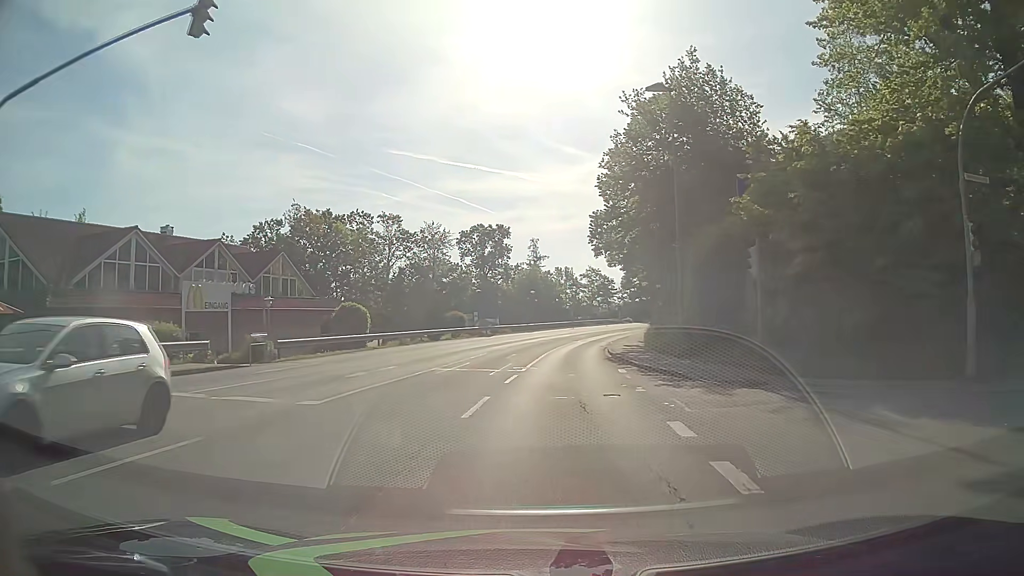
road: tertiary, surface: asphalt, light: Day
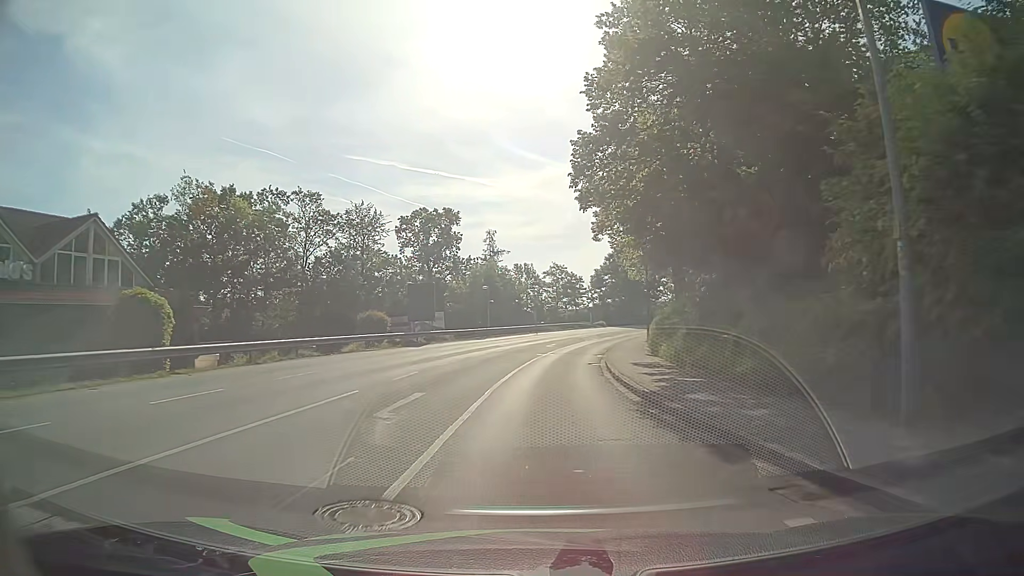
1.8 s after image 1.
(+0.5, +17.6) m; +3°
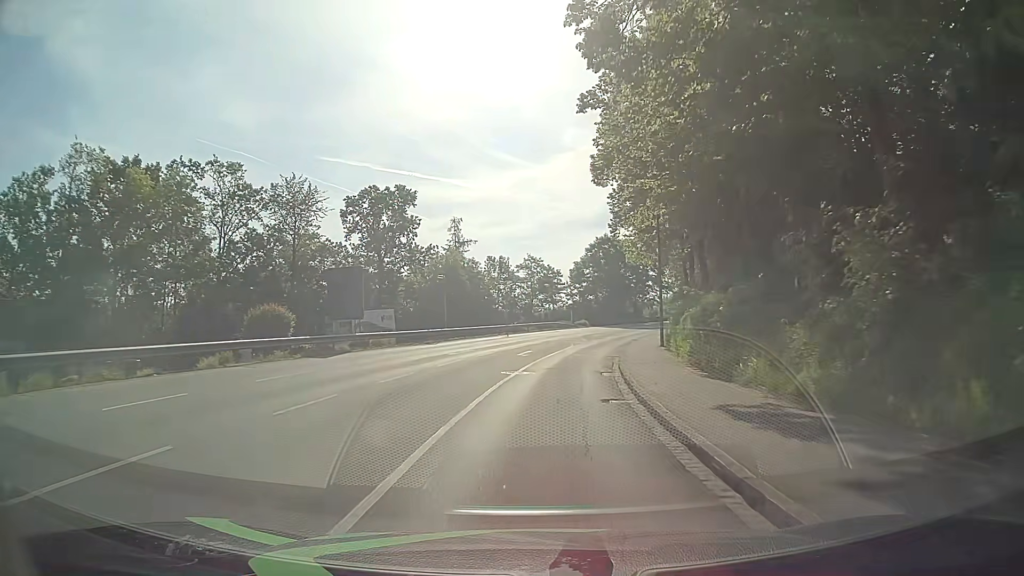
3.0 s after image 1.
(+0.2, +13.3) m; +2°
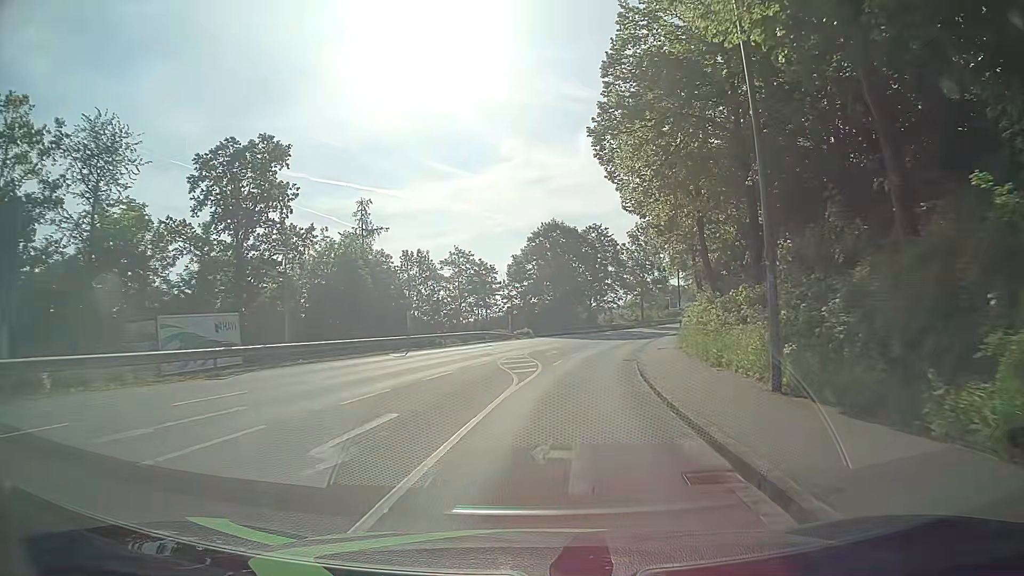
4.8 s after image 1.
(+1.0, +21.5) m; +6°
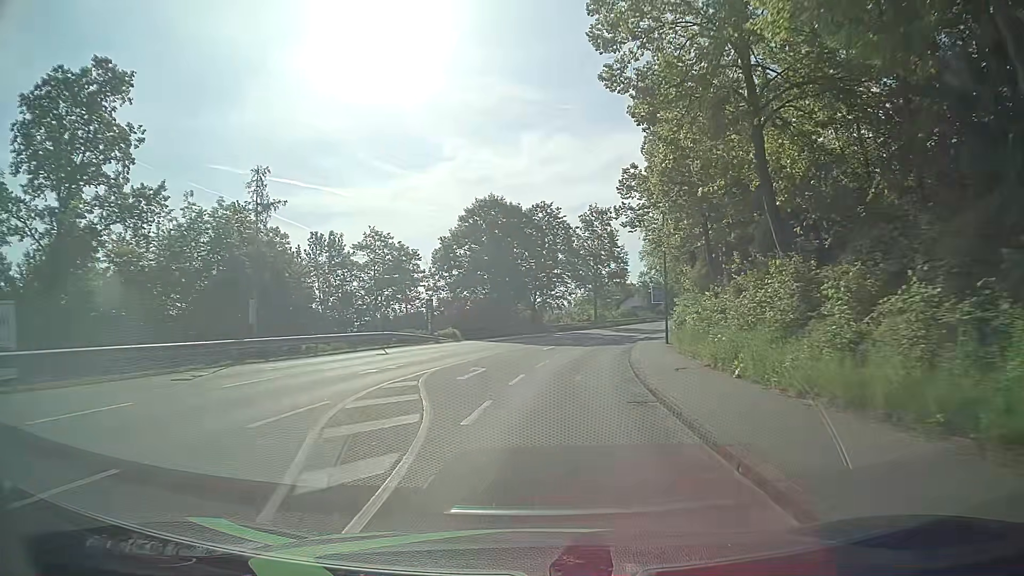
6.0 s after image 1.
(+0.6, +15.2) m; +5°
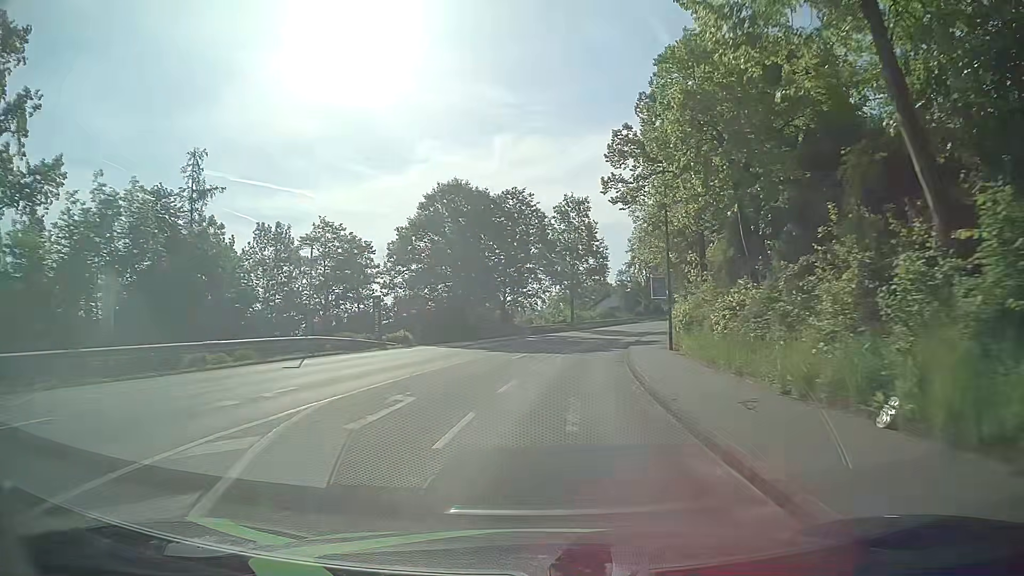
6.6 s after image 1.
(+0.2, +7.8) m; +2°
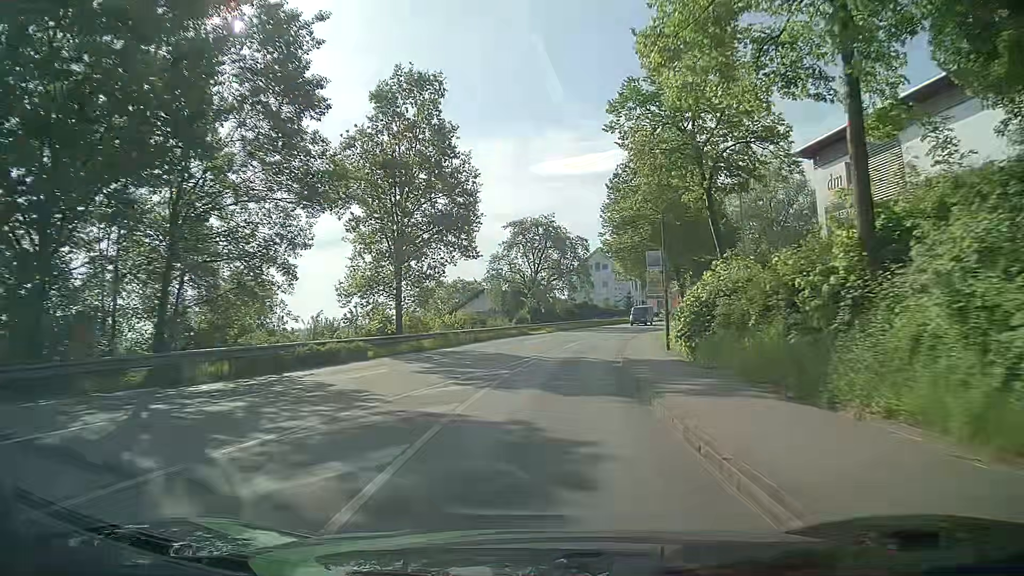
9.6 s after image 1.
(+4.2, +40.0) m; +12°
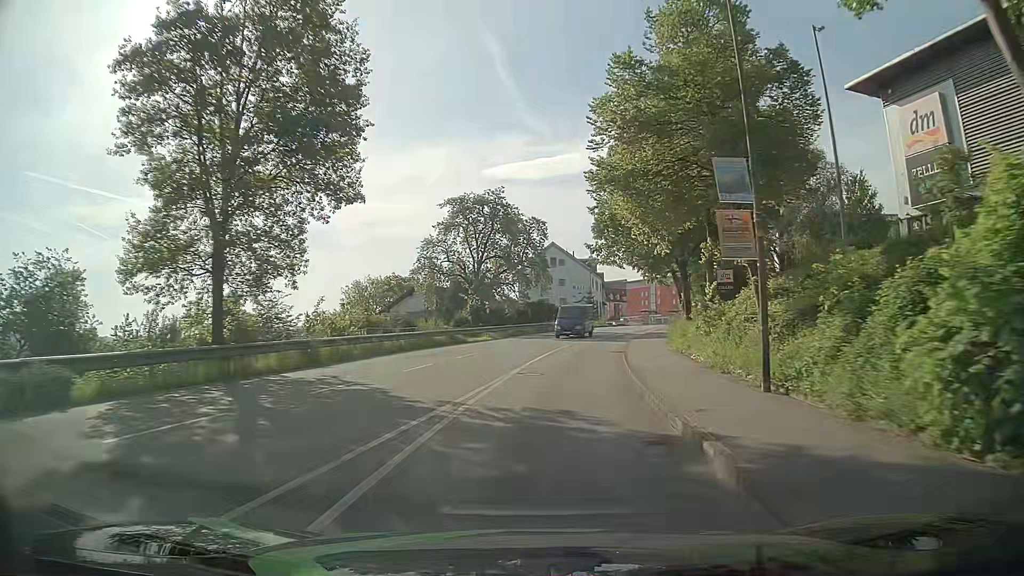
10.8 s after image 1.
(+0.4, +15.9) m; +3°
(0, +10) (+1, +20) (+3, +30) (+5, +40) (+7, +49) (+10, +59) (+13, +68) (+17, +78) (+20, +87) (+23, +97) m
